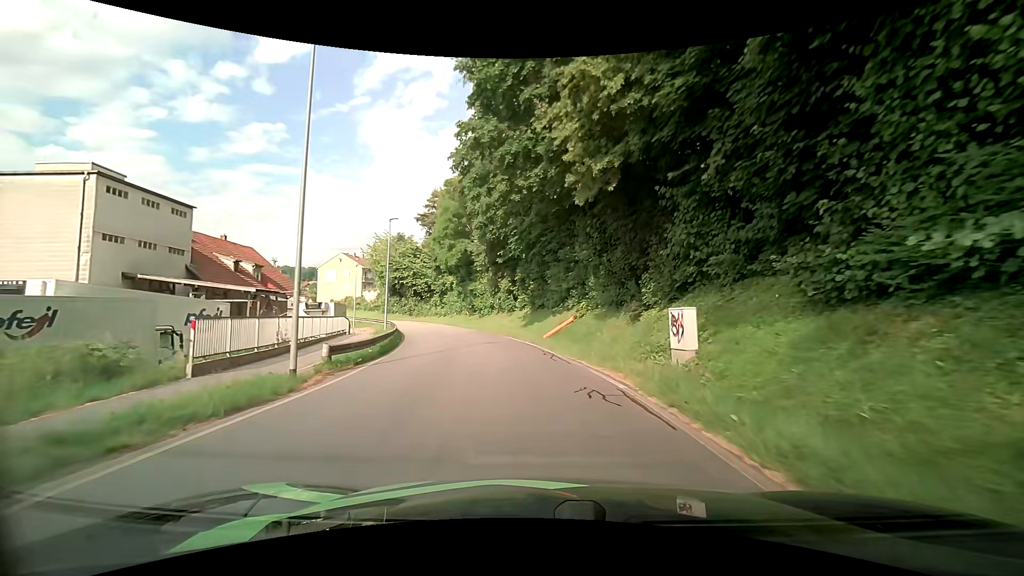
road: residential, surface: asphalt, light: Day
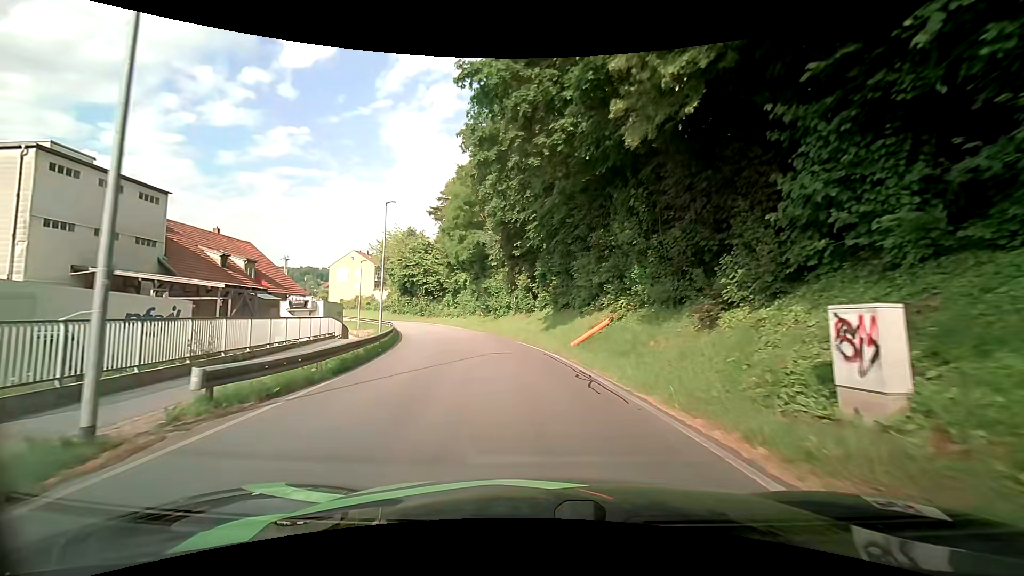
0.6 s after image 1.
(-0.1, +5.8) m; -3°
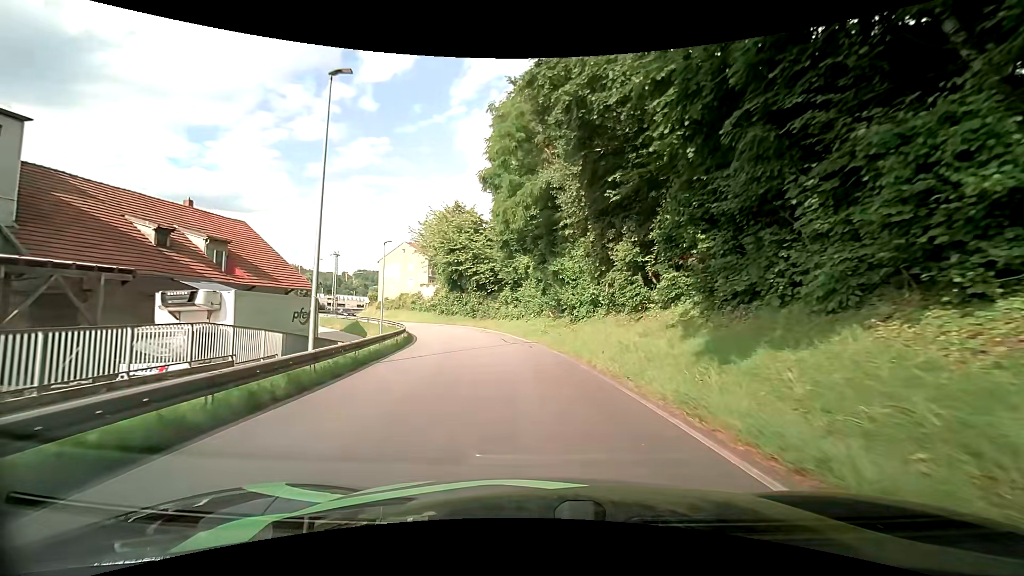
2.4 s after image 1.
(-0.9, +17.2) m; -6°
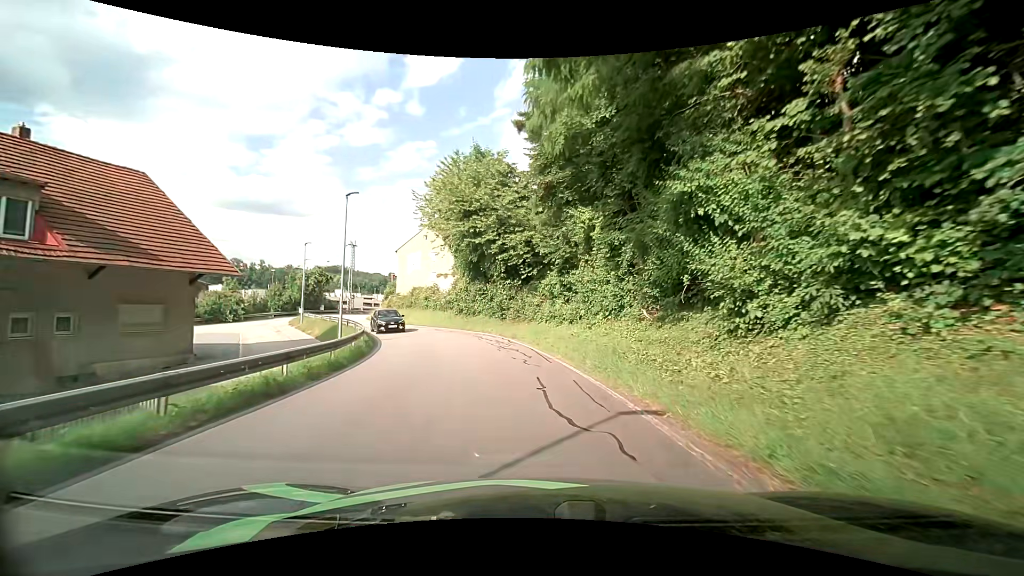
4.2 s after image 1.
(-1.3, +16.8) m; -6°
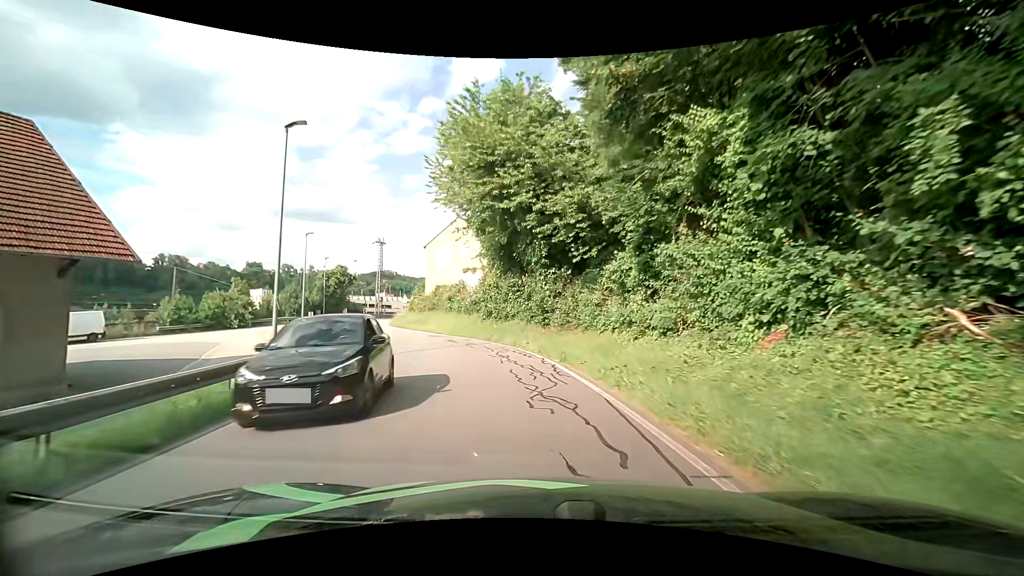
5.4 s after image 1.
(-0.3, +10.0) m; -5°
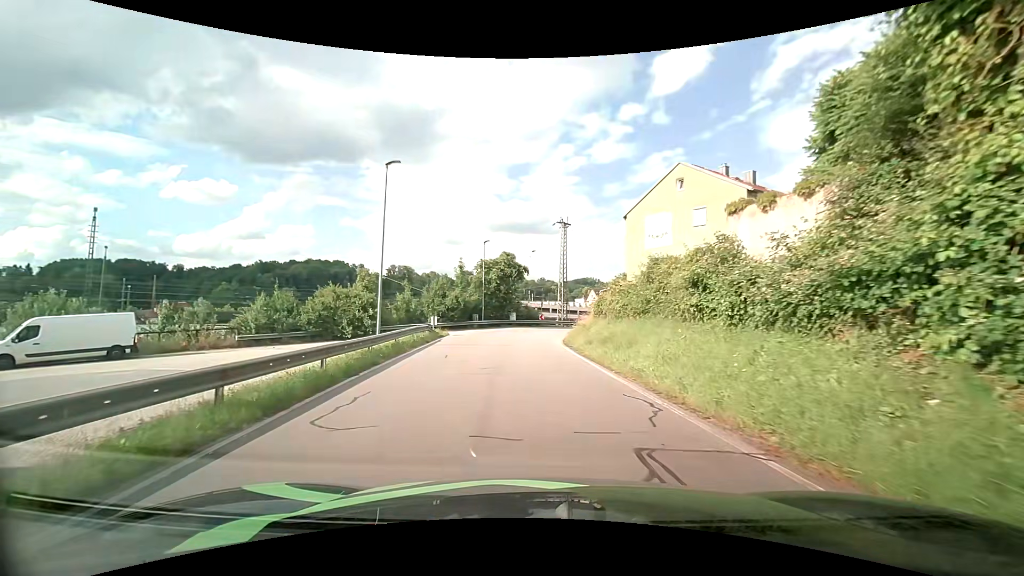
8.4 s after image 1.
(-4.8, +23.4) m; -23°
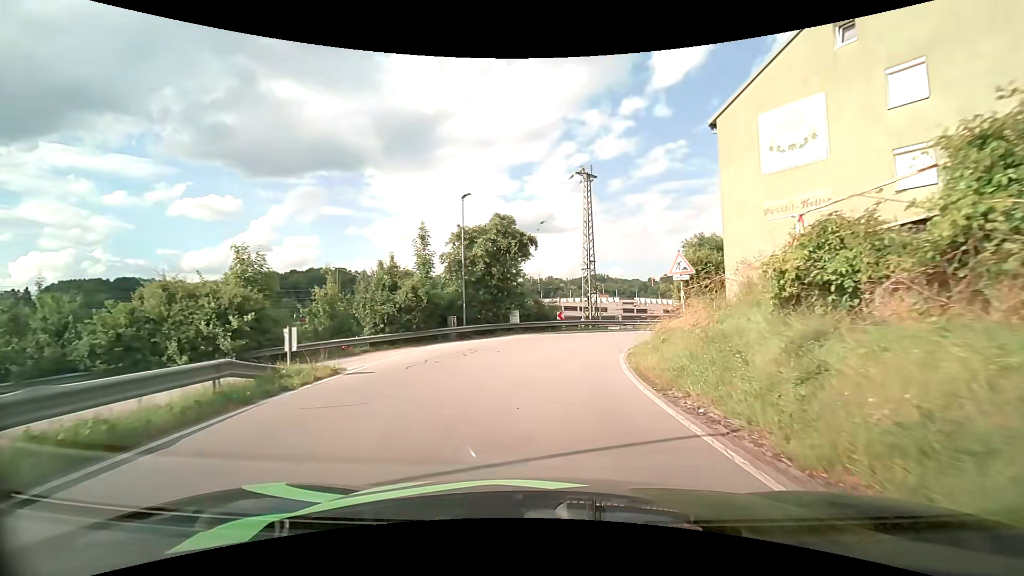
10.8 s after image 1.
(-0.7, +18.7) m; -2°
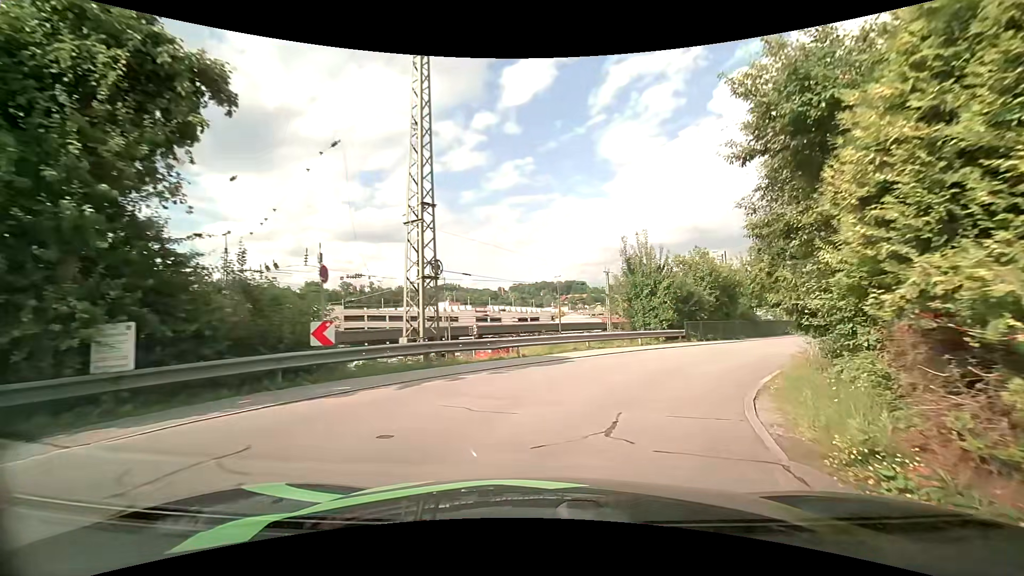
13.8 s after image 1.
(+2.3, +21.2) m; +17°
(+1, +10) (+6, +19) (+13, +26) (+19, +34) (+25, +42) (+32, +49) (+38, +57) (+46, +63) (+55, +67) (+65, +65) m
